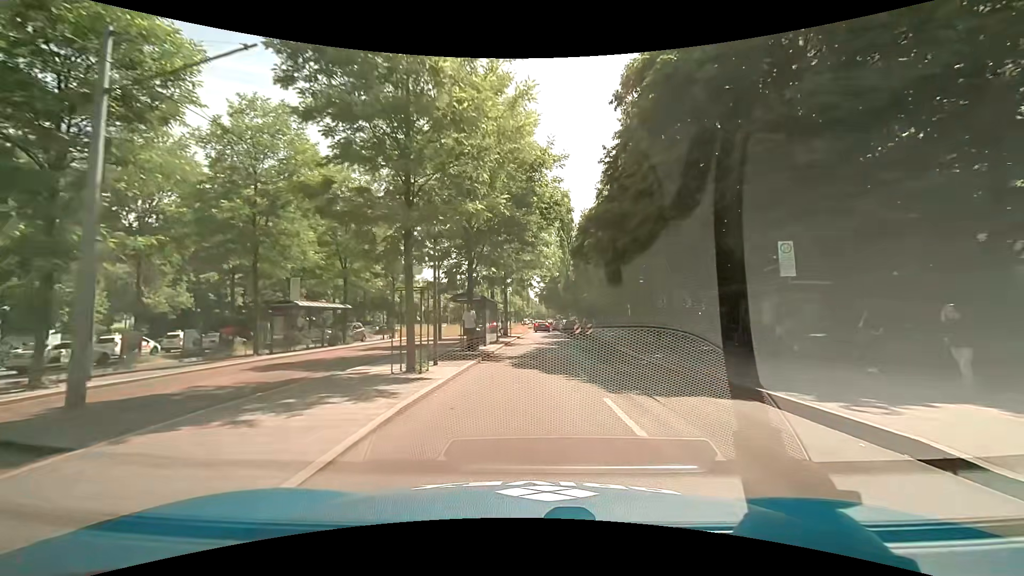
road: secondary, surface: asphalt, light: Day
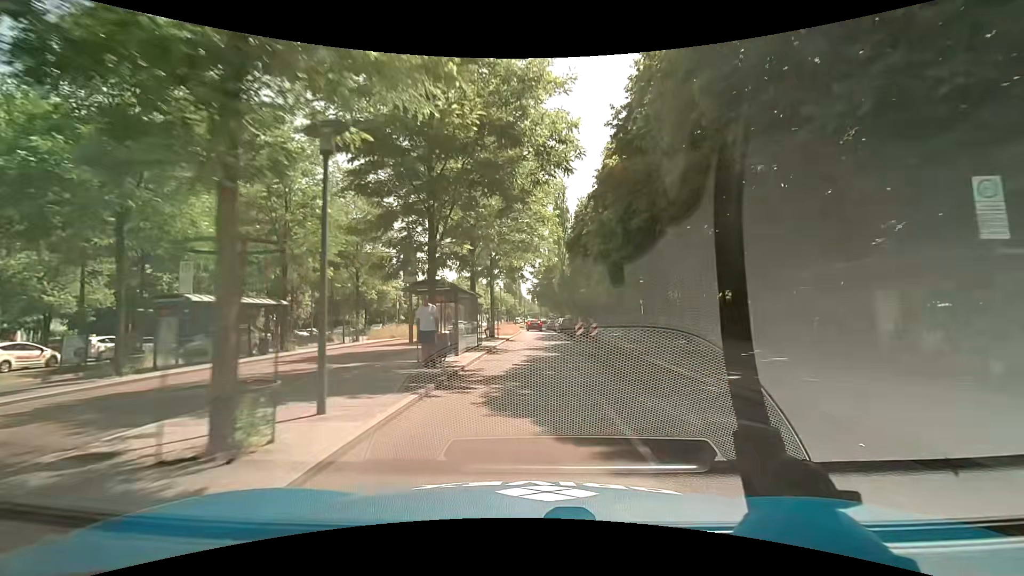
(+0.1, +7.1) m; +1°
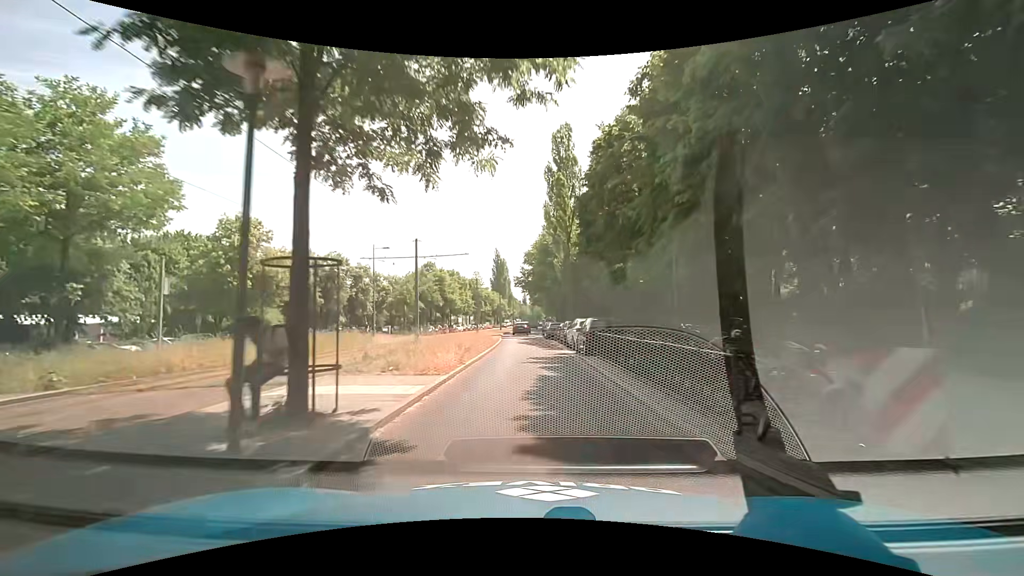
(+0.3, +28.4) m; +1°
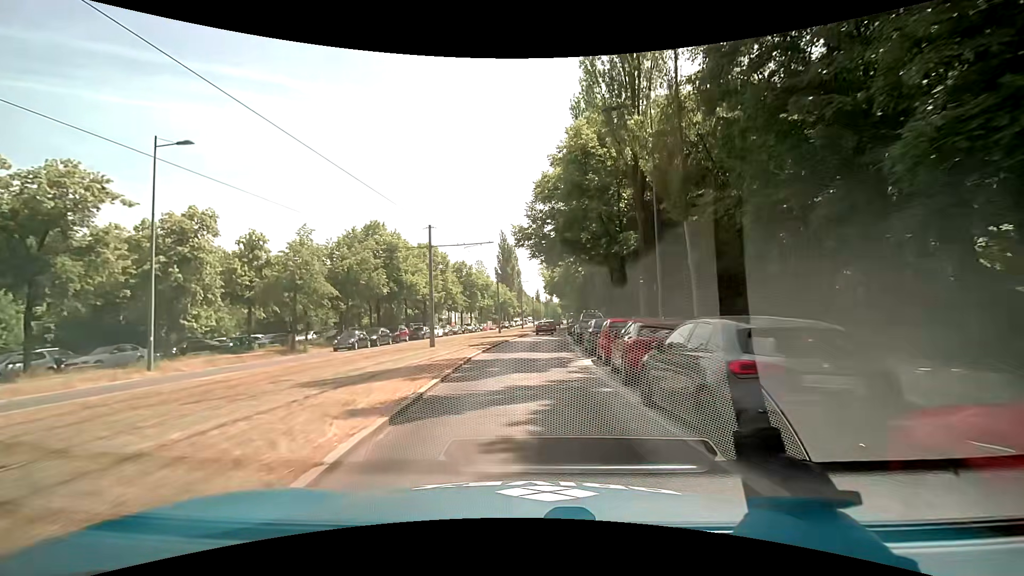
(-0.3, +35.2) m; -2°
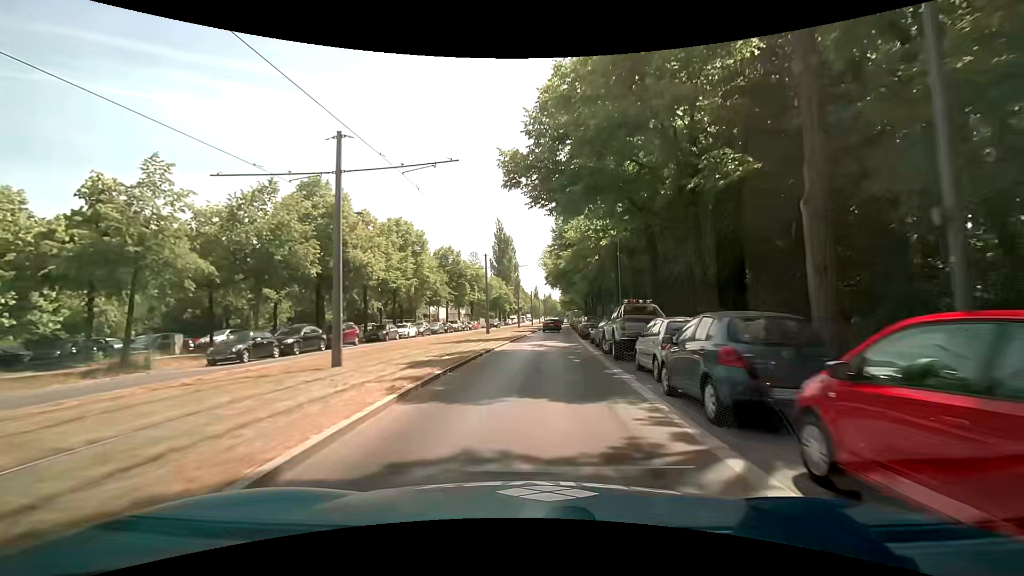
(+0.1, +14.0) m; +1°
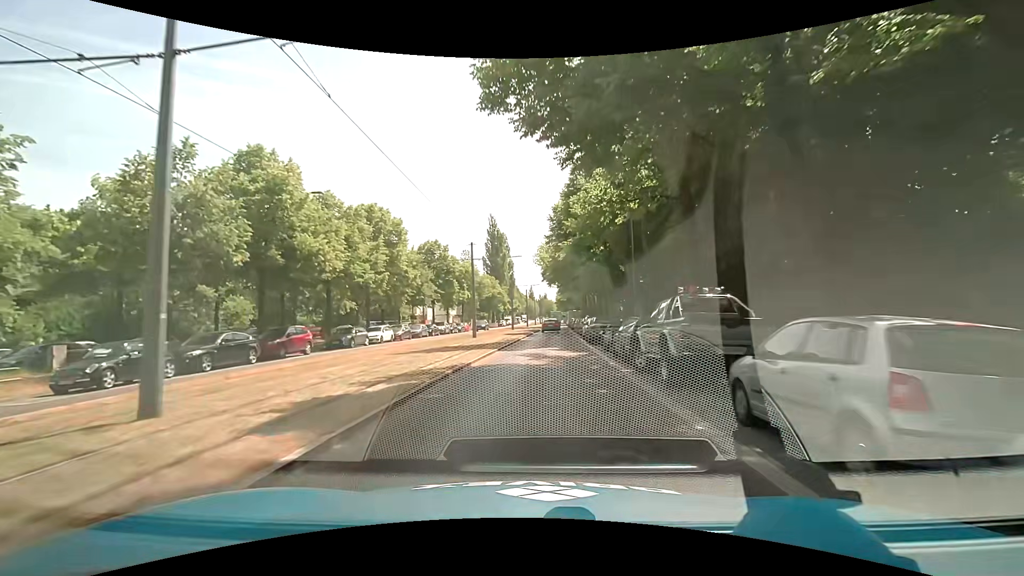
(0.0, +7.0) m; +1°
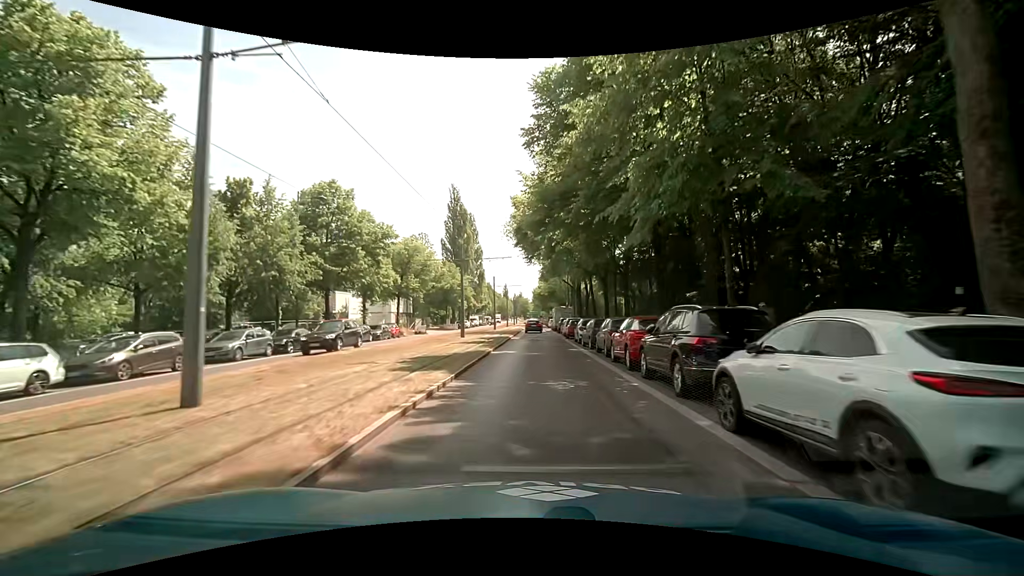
(+0.7, +28.6) m; +3°
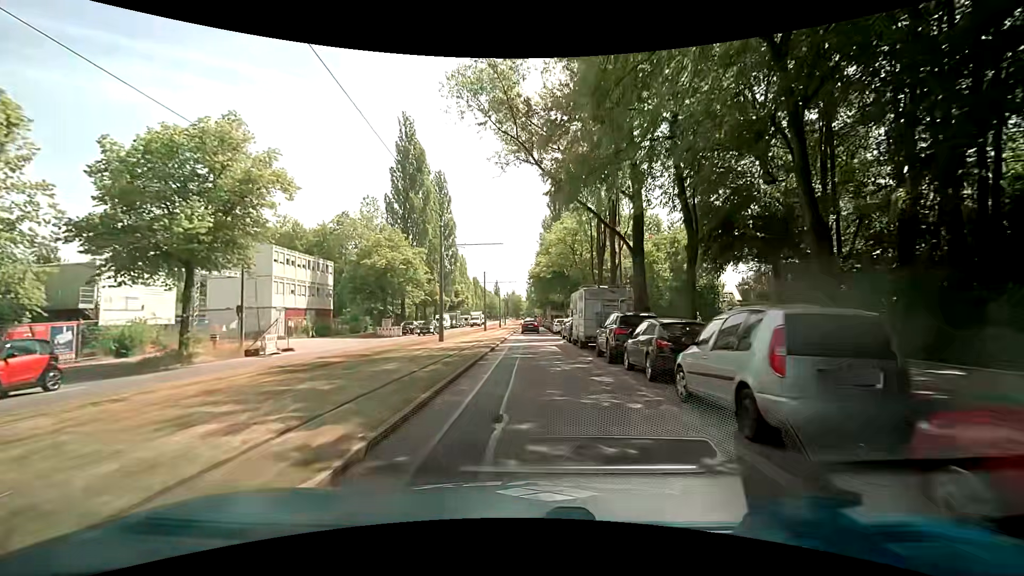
(+0.2, +36.3) m; +1°
(0, +10) (0, +20) (0, +30) (0, +40) (0, +50) (0, +60) (0, +70) (0, +80) (0, +90) (0, +100) m
